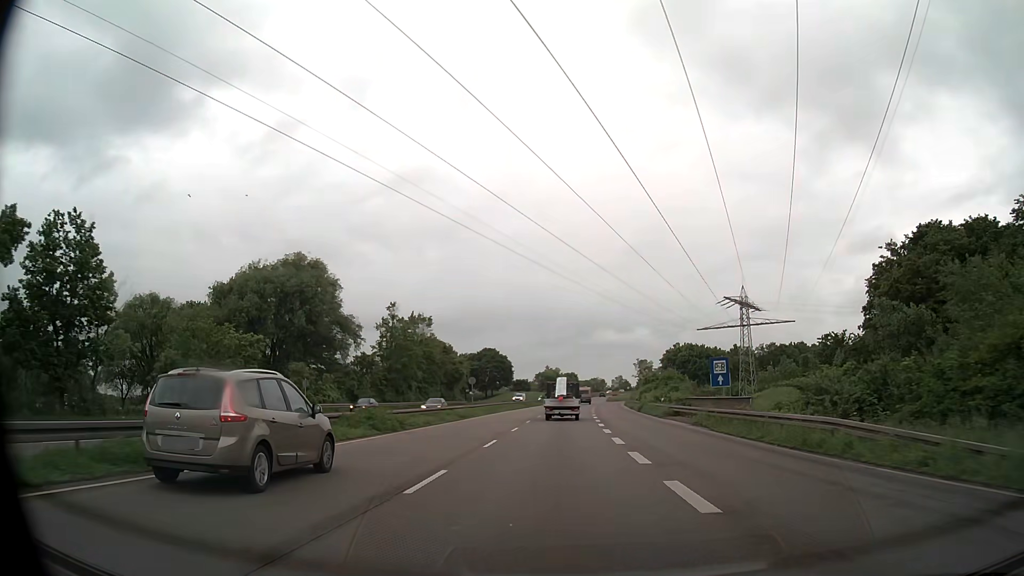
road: trunk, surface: asphalt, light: Day
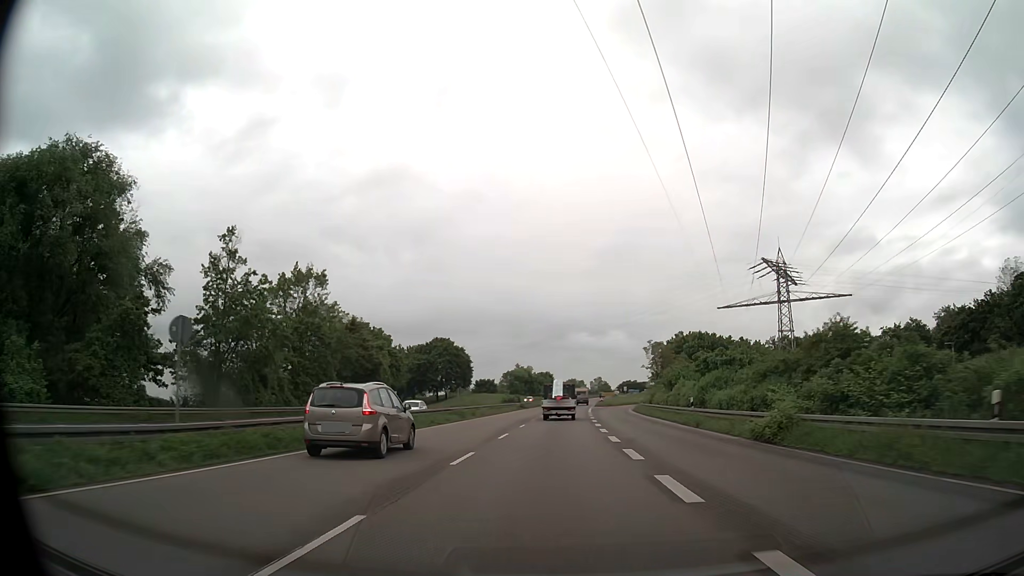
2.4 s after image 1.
(+0.8, +41.4) m; +2°
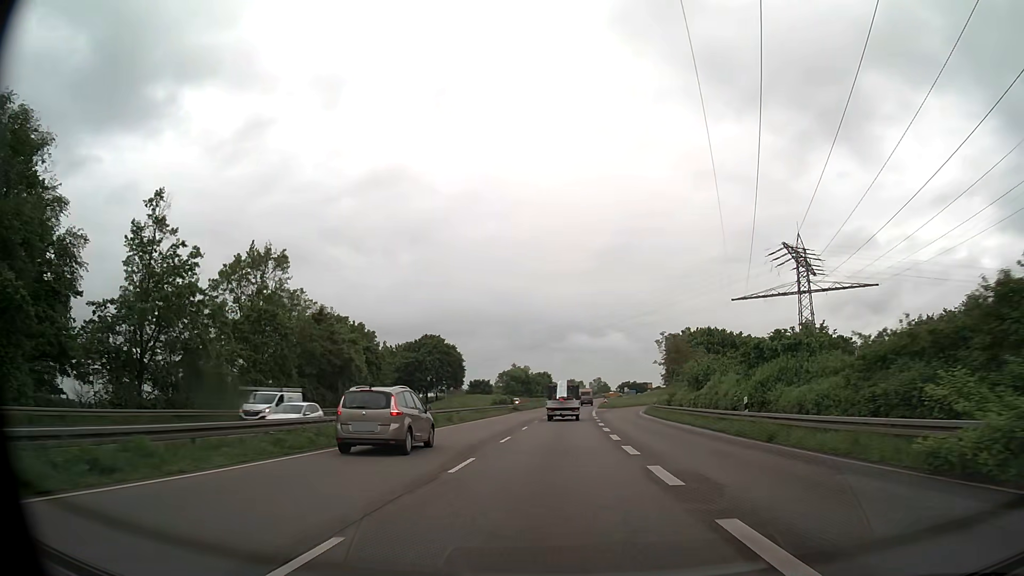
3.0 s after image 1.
(0.0, +10.4) m; 0°
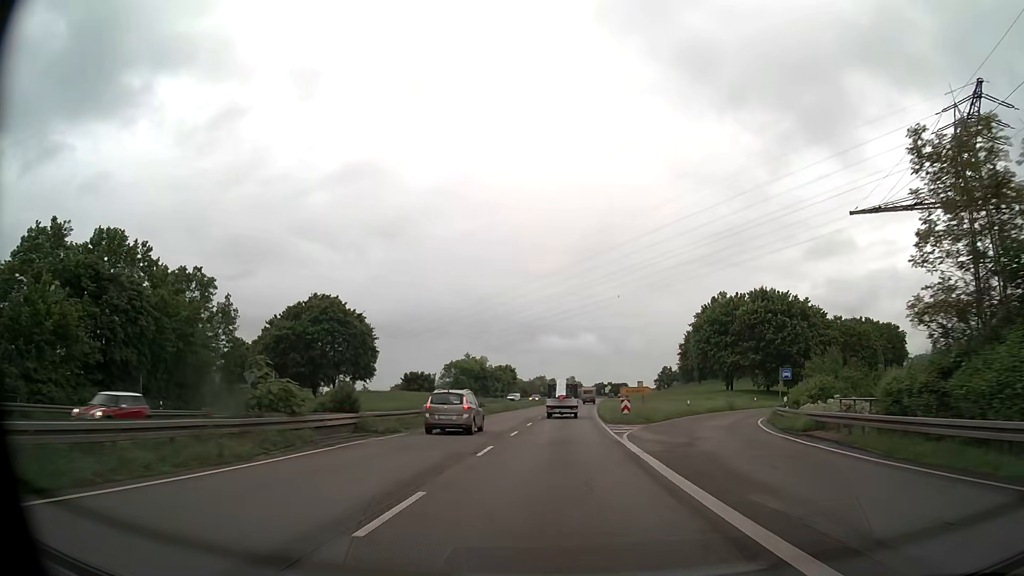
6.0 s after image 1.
(+1.1, +51.7) m; +2°
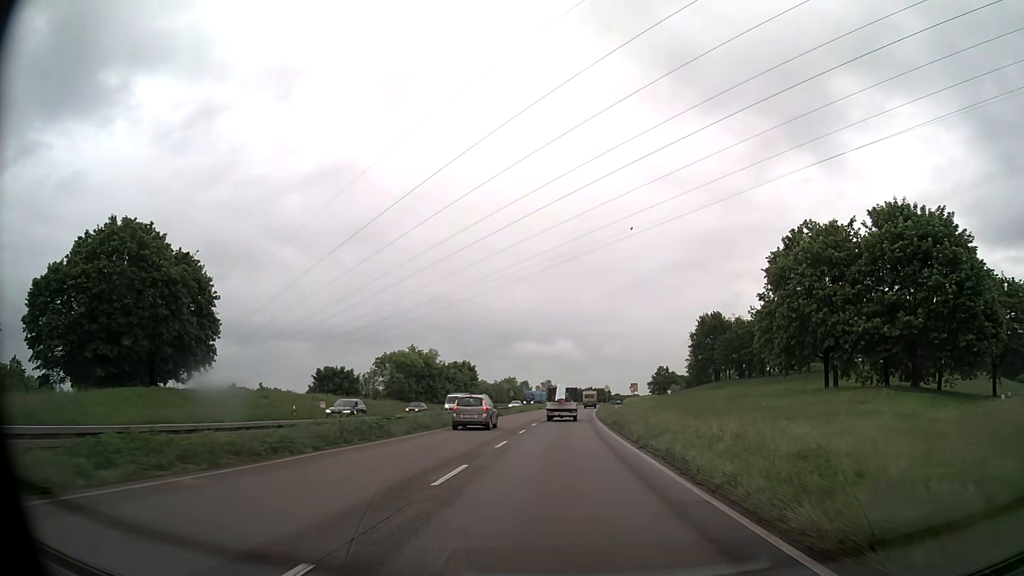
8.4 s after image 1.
(+0.8, +41.2) m; +2°
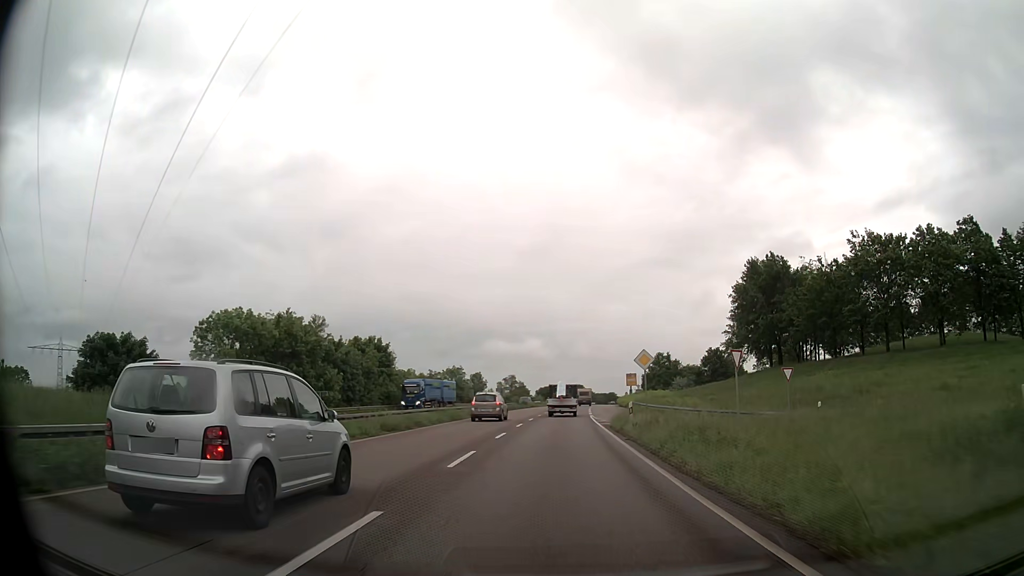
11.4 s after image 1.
(+1.2, +51.0) m; +3°
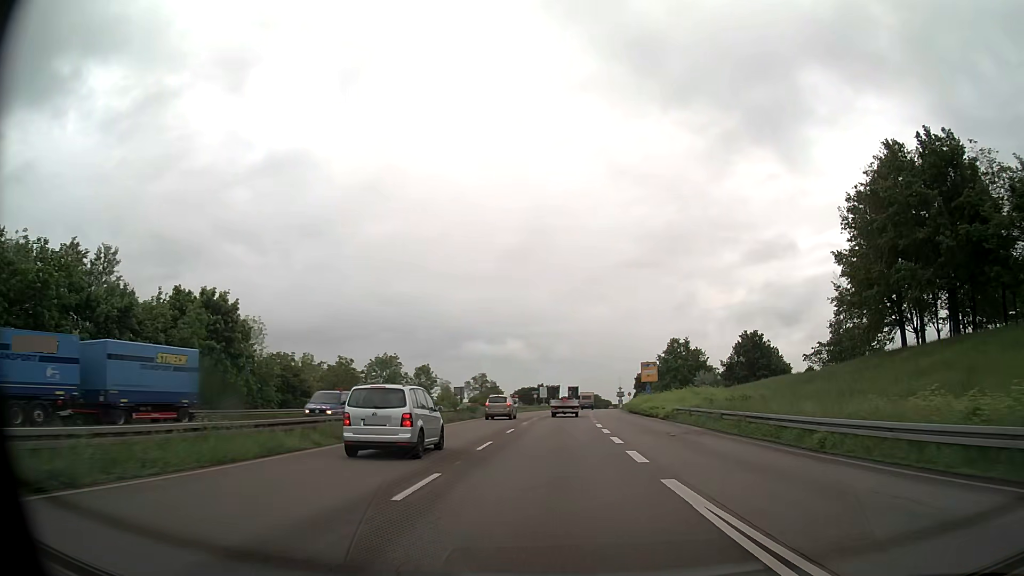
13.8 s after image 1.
(+0.7, +40.4) m; +2°
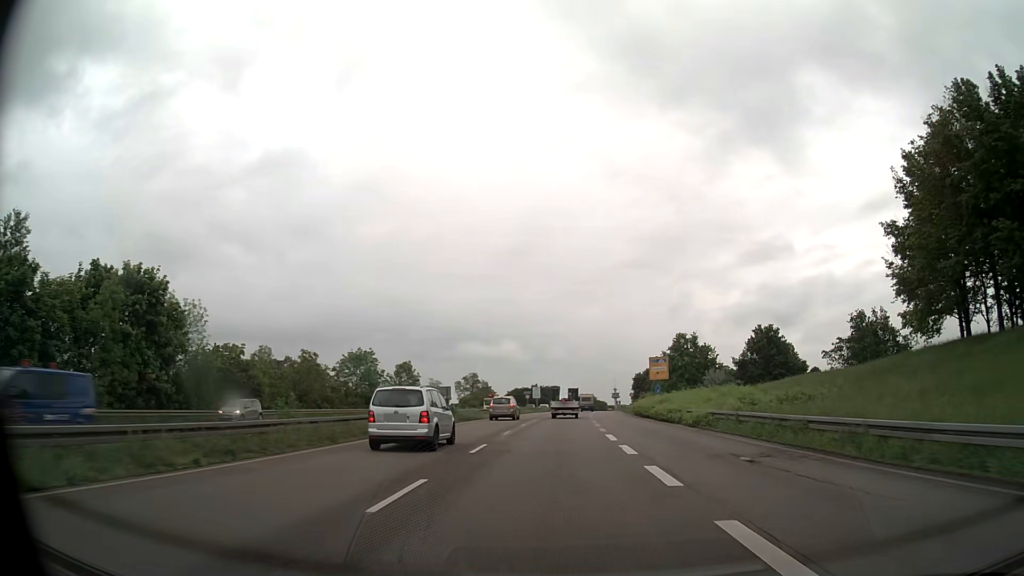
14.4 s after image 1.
(0.0, +10.0) m; 0°
(0, +10) (0, +20) (0, +30) (+1, +40) (+1, +50) (+1, +60) (+2, +70) (+3, +80) (+3, +90) (+4, +100) m
